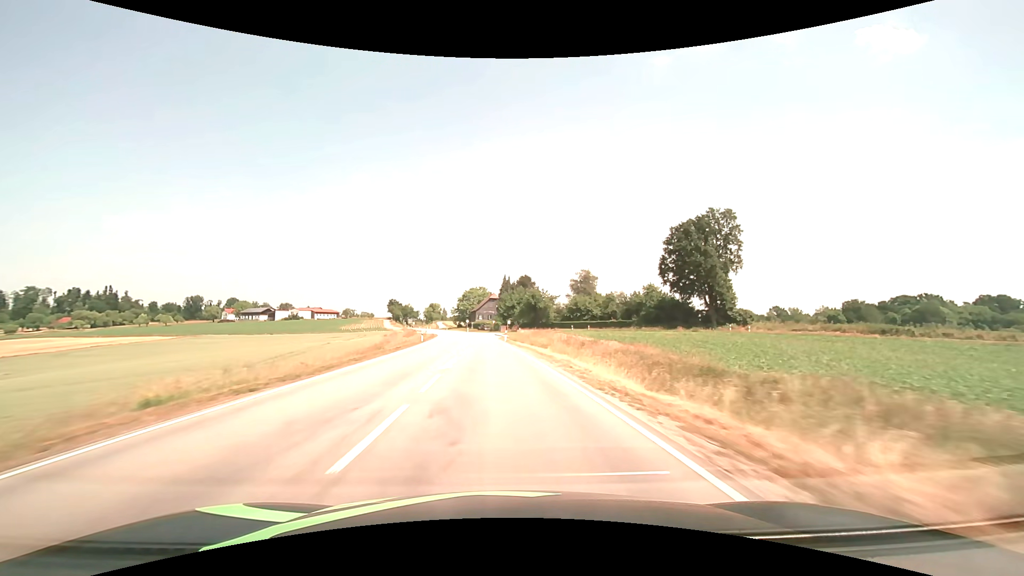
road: secondary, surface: asphalt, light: Day
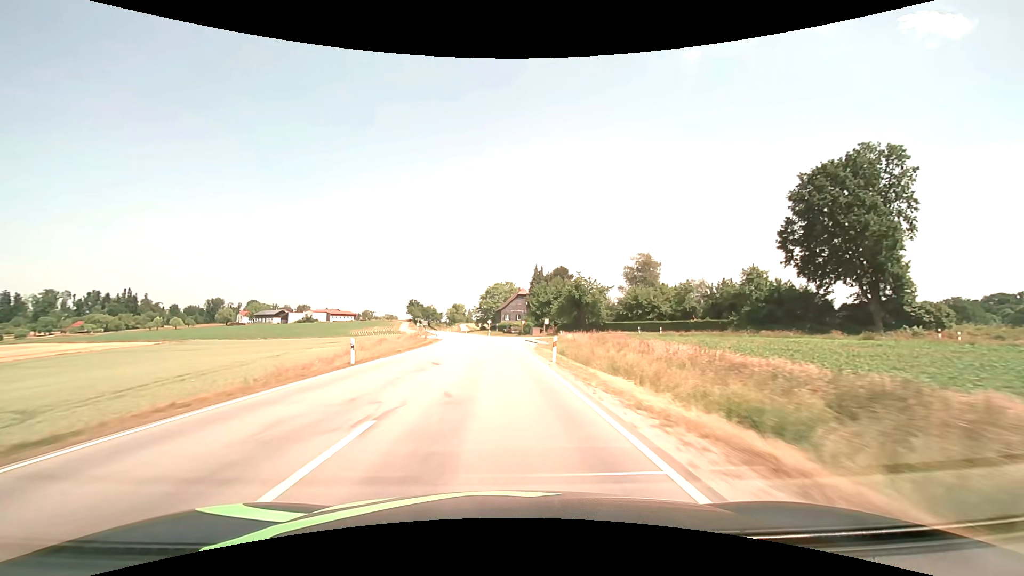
(-1.0, +30.5) m; -3°
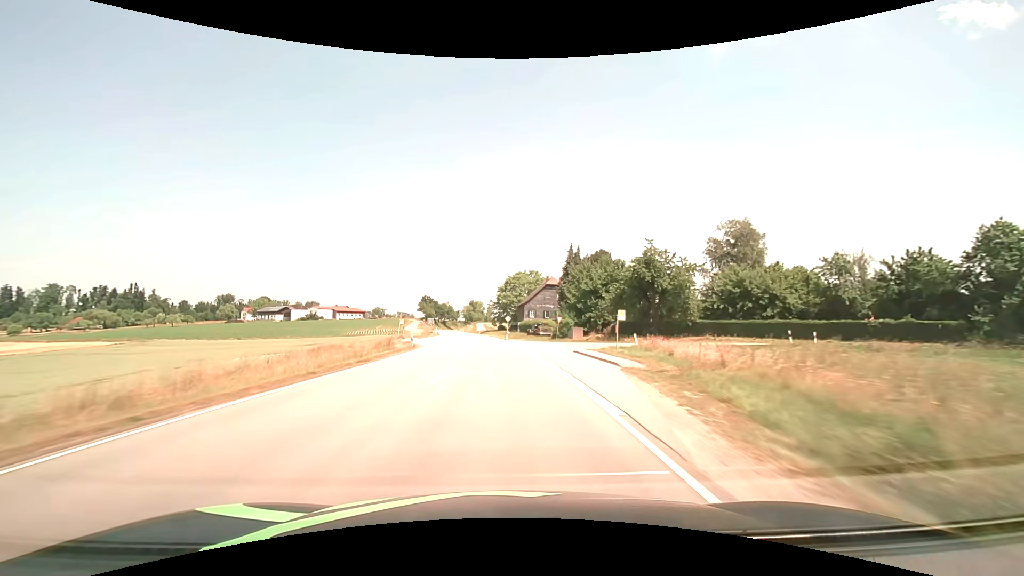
(-0.7, +30.8) m; -2°
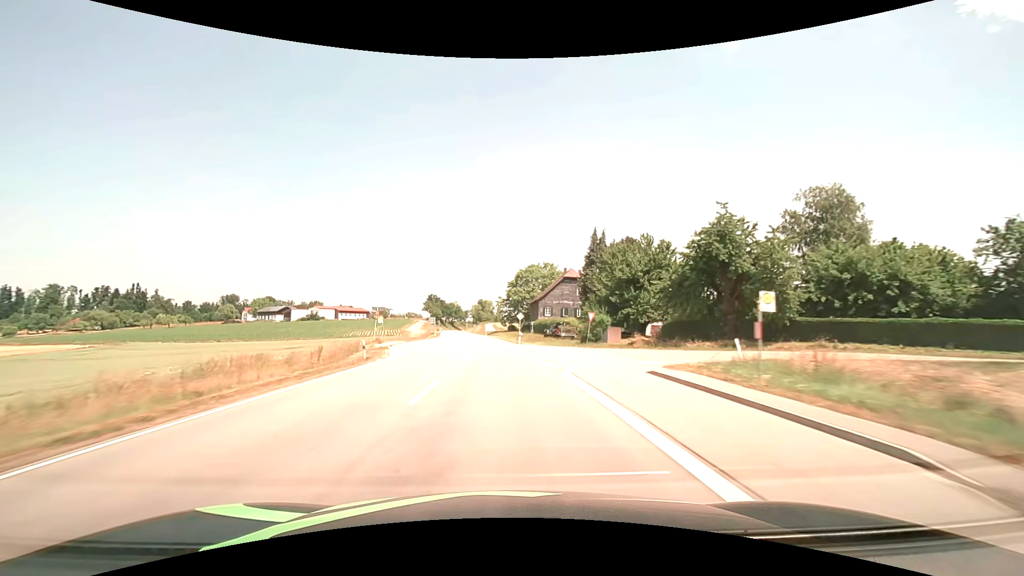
(-0.2, +15.5) m; -1°
